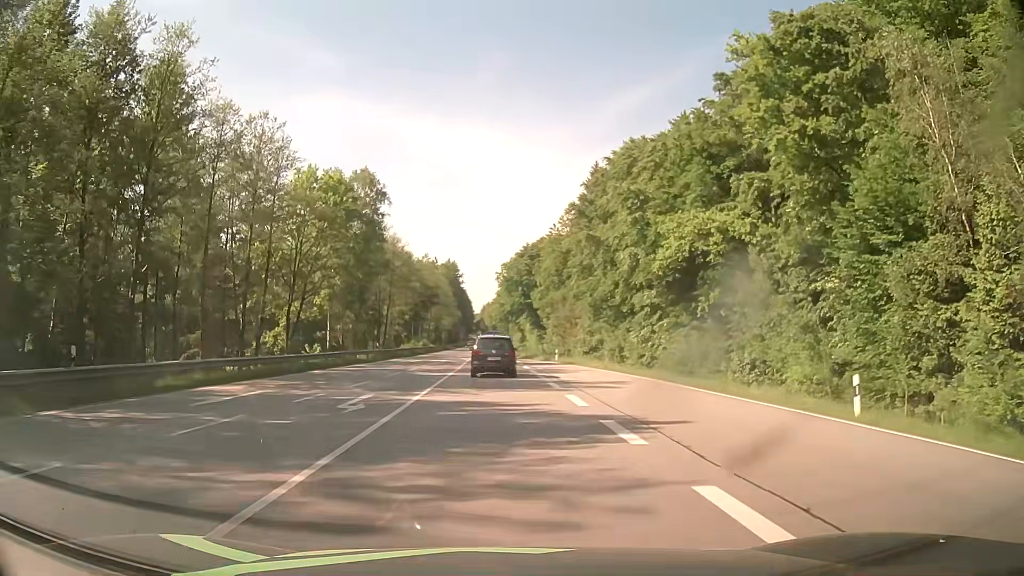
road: secondary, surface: asphalt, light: Day
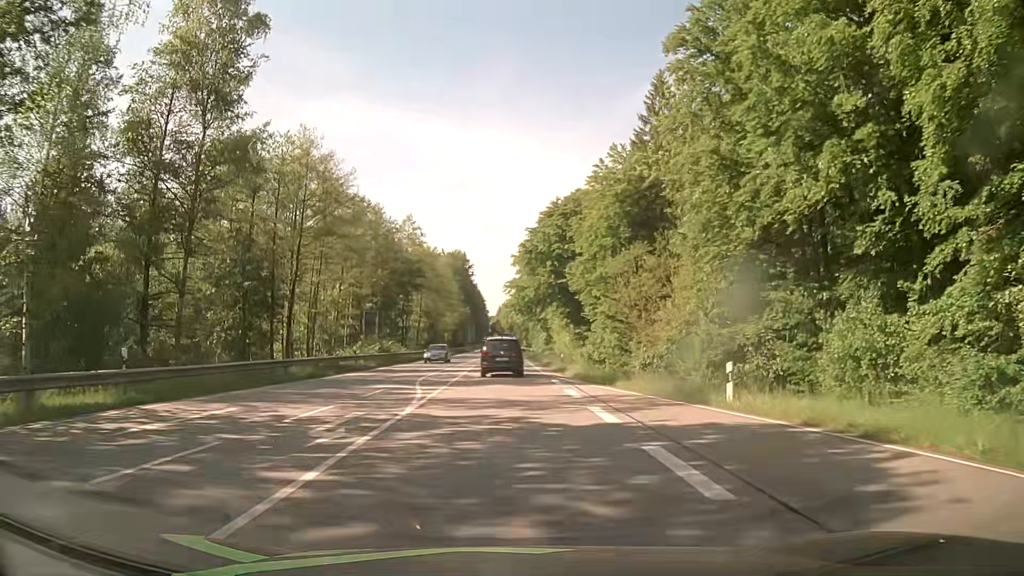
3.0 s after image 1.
(-0.5, +39.8) m; -1°
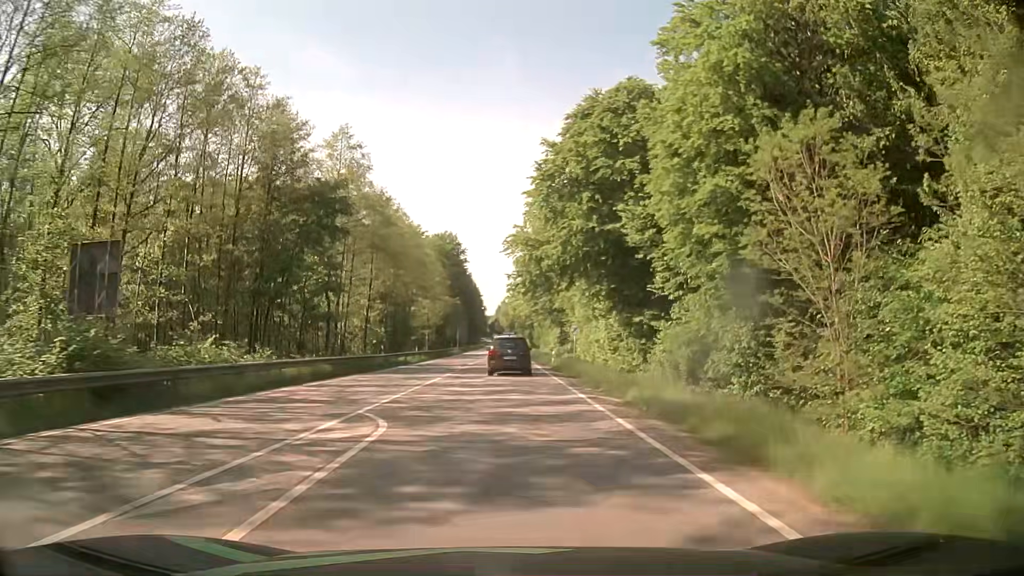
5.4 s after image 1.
(-0.2, +35.5) m; 0°
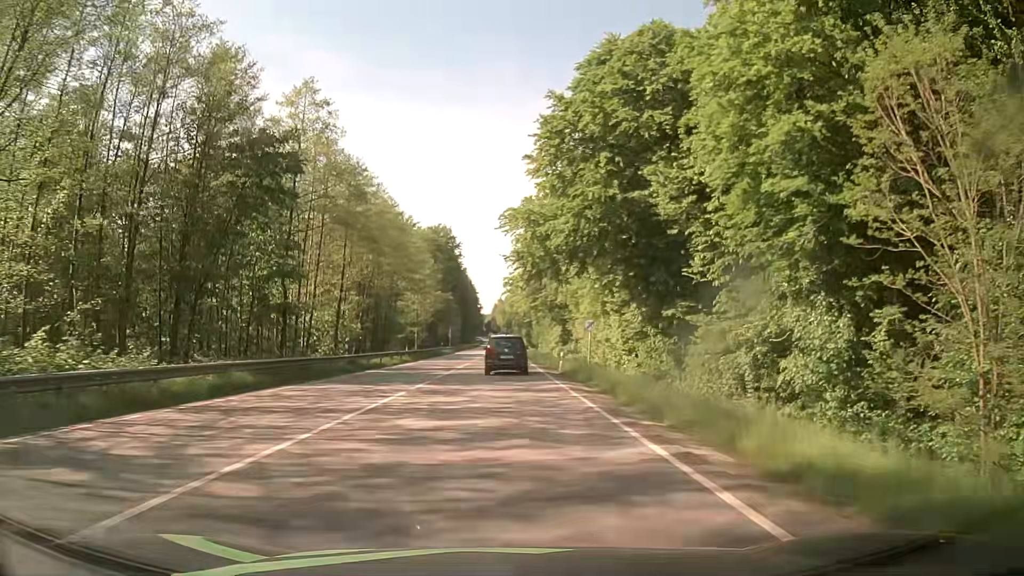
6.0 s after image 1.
(0.0, +9.1) m; 0°
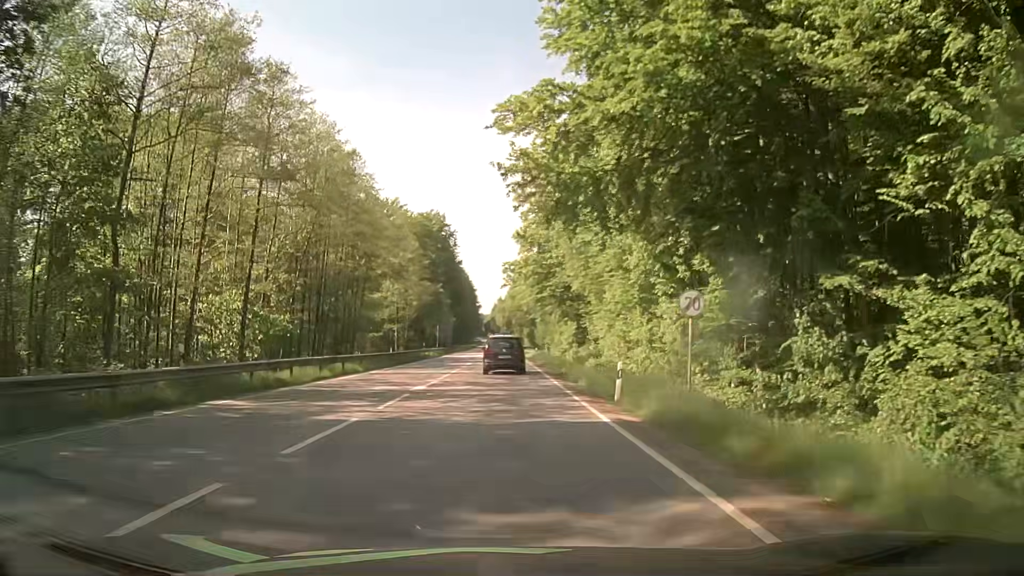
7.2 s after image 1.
(+0.1, +18.3) m; +1°
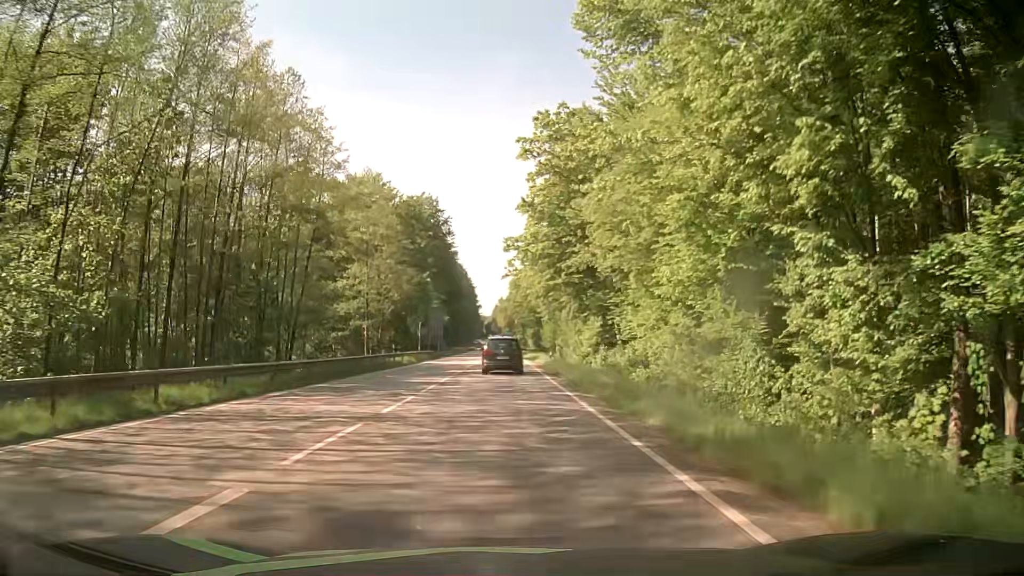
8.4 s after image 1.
(-0.2, +18.6) m; -1°
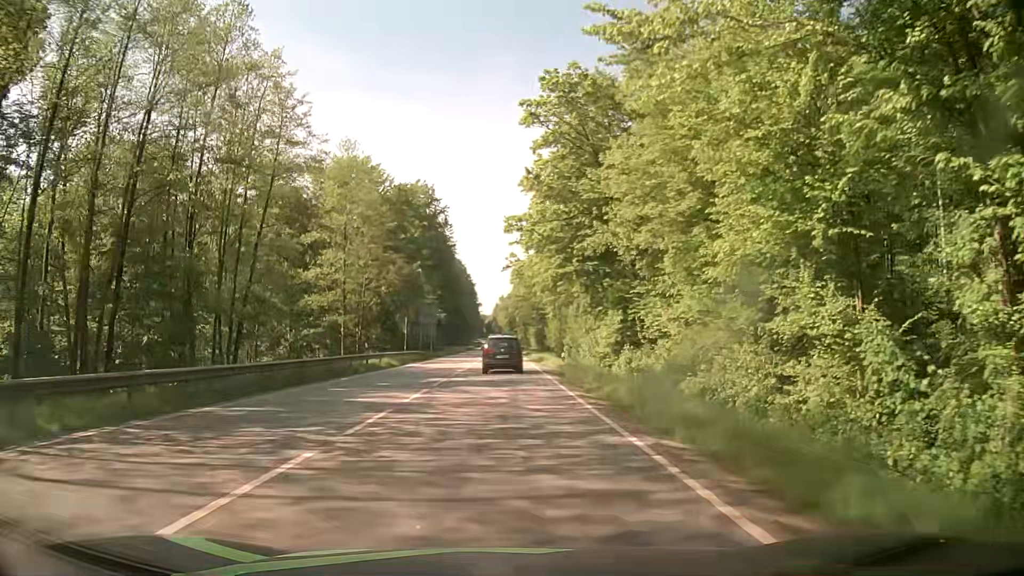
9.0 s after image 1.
(0.0, +9.4) m; 0°
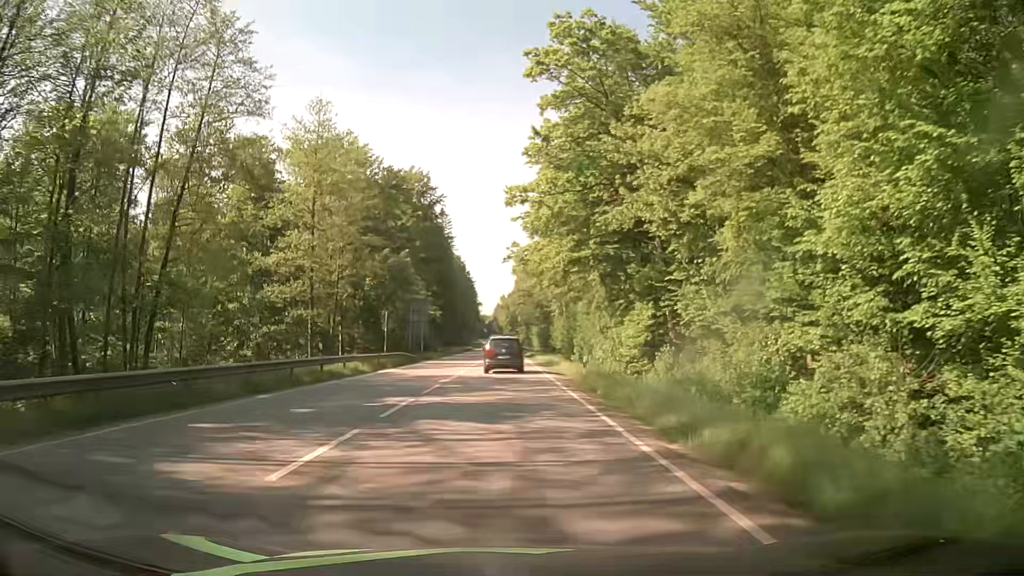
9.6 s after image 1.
(+0.1, +9.5) m; +1°
(0, +10) (0, +20) (0, +30) (-1, +40) (-1, +50) (-1, +60) (-1, +70) (-1, +80) (-1, +90) (-1, +100) m
